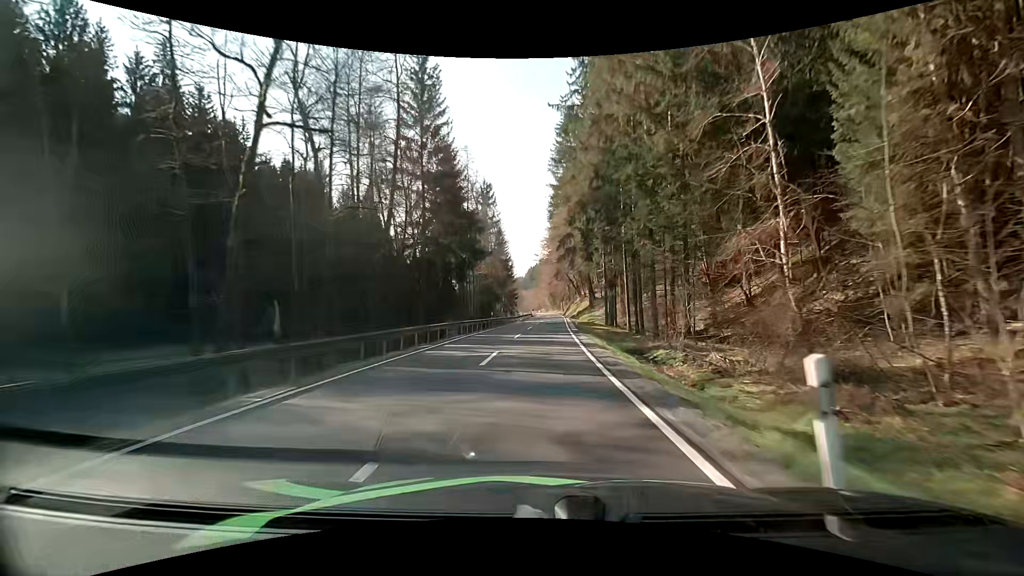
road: secondary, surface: asphalt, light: Day
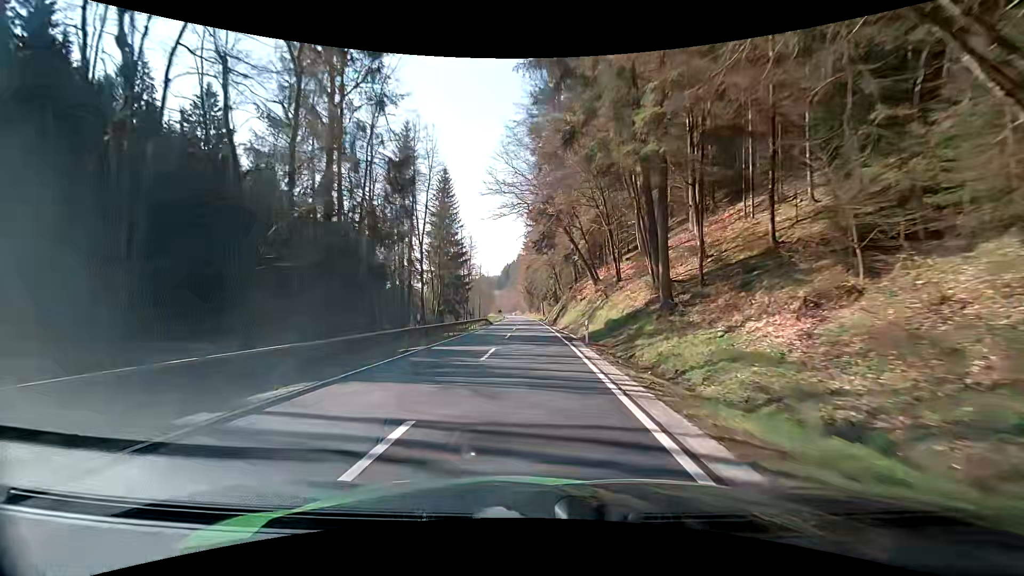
(+1.6, +58.5) m; +2°
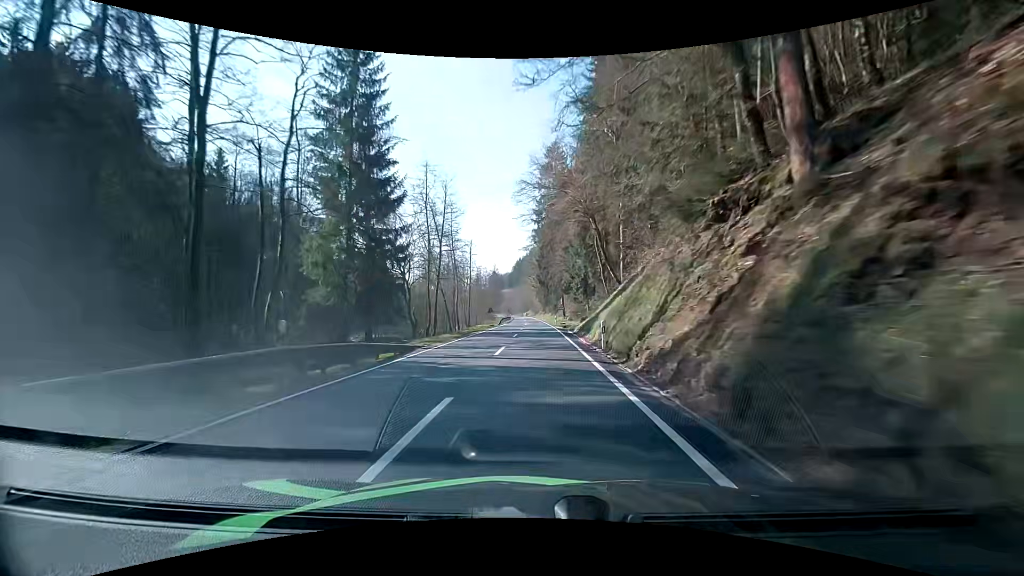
(-0.3, +46.7) m; -2°
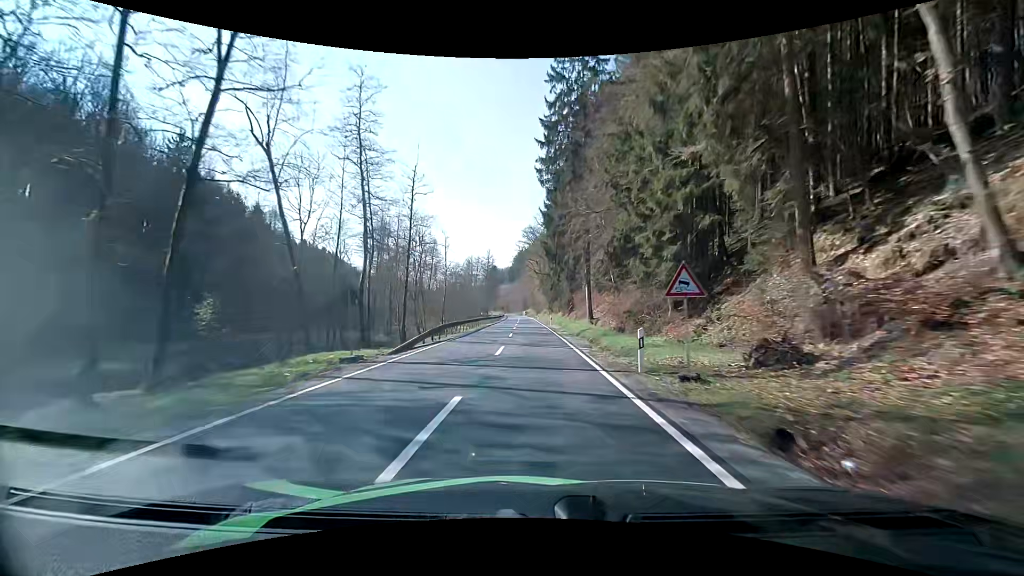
(+0.3, +48.2) m; +1°
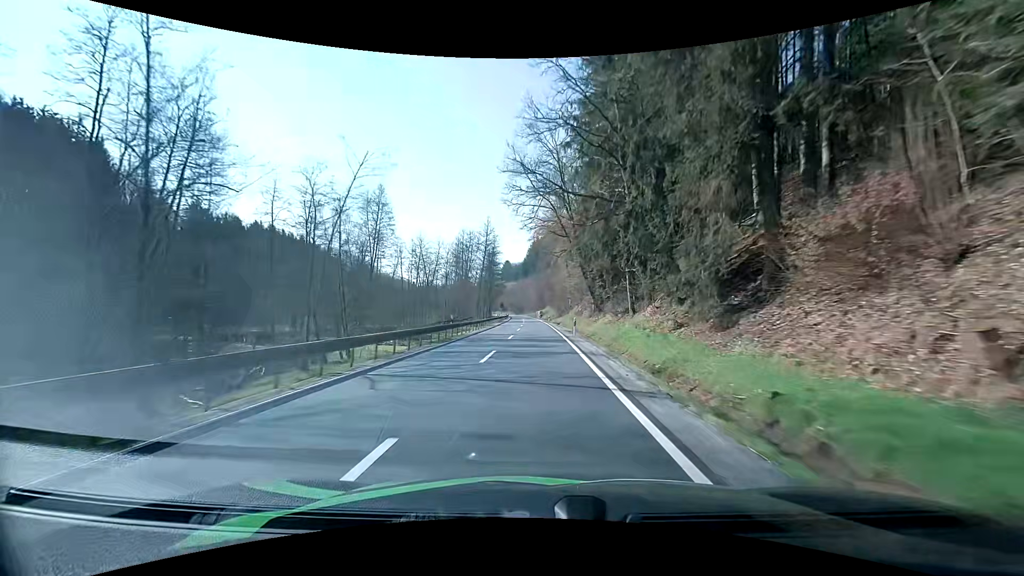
(-1.3, +63.2) m; -2°
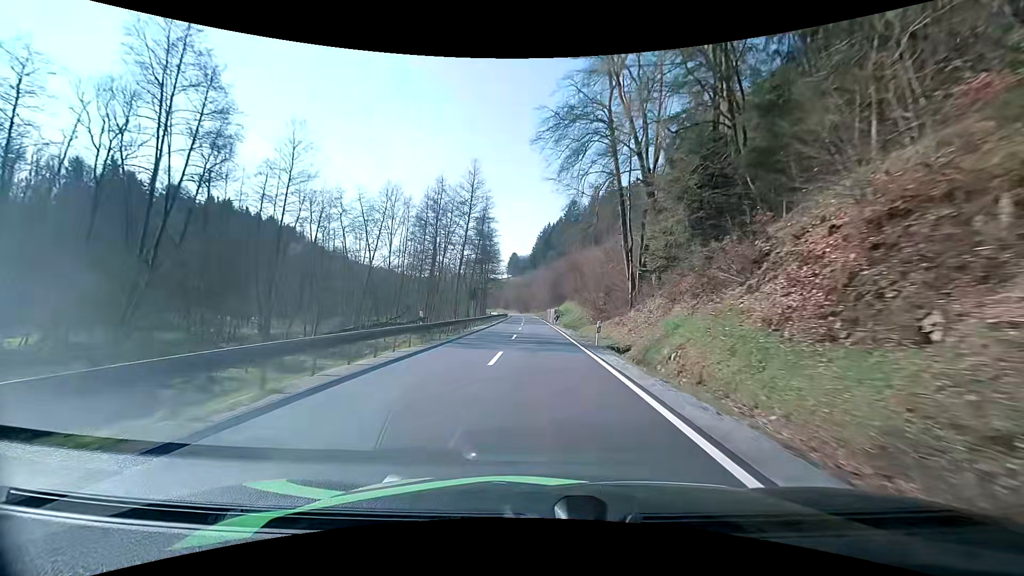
(-0.7, +49.4) m; -1°
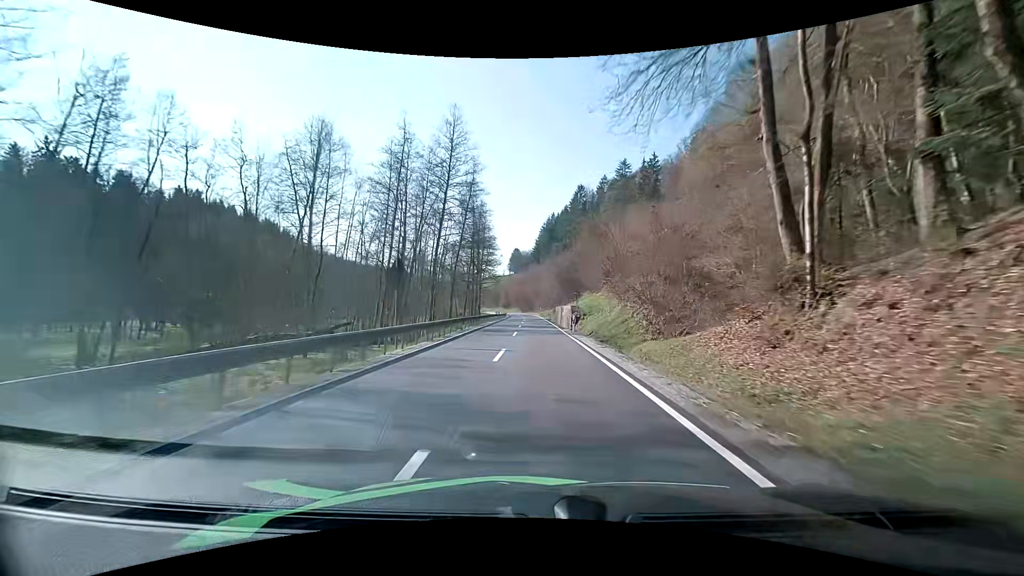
(0.0, +23.4) m; 0°
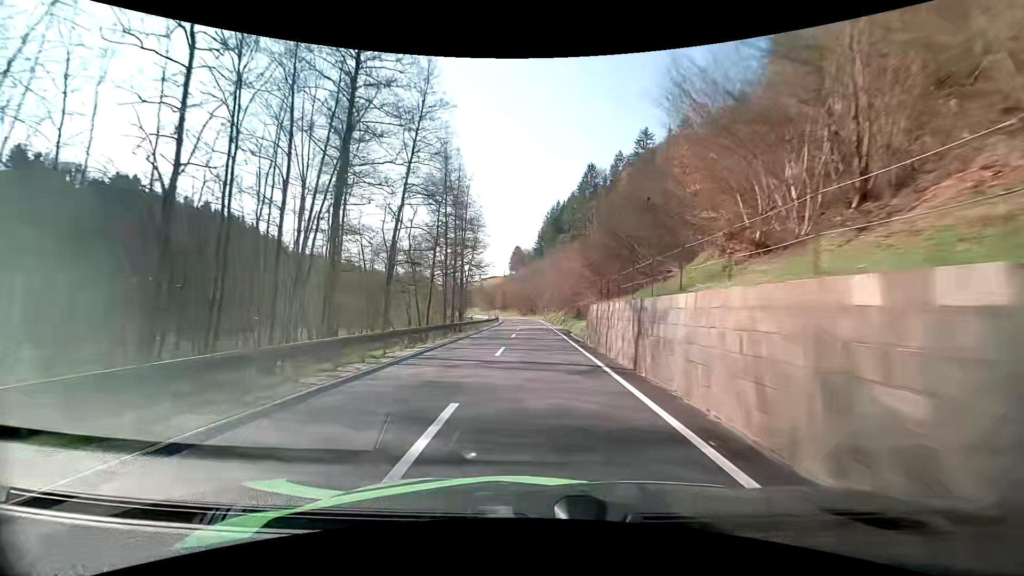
(-0.2, +33.5) m; -1°
(0, +10) (0, +20) (0, +30) (0, +40) (0, +50) (0, +60) (-1, +70) (-1, +80) (-2, +90) (-3, +100) m
